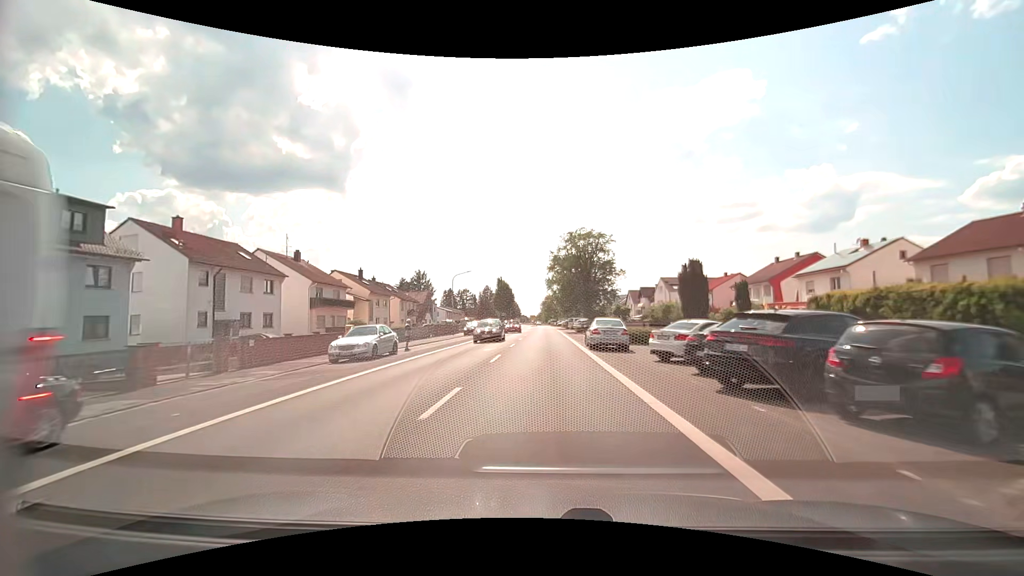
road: secondary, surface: asphalt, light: Day
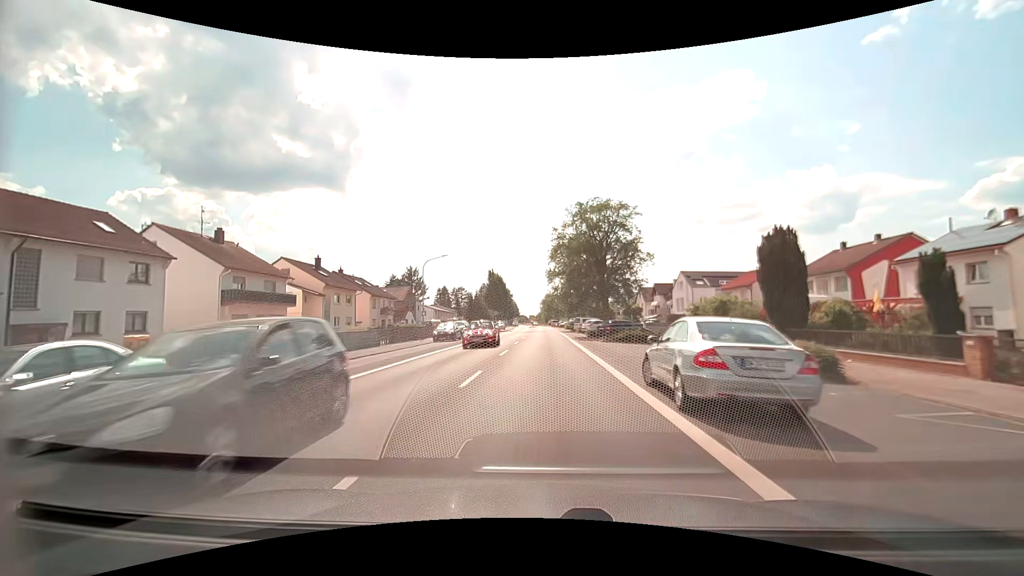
(0.0, +14.7) m; 0°
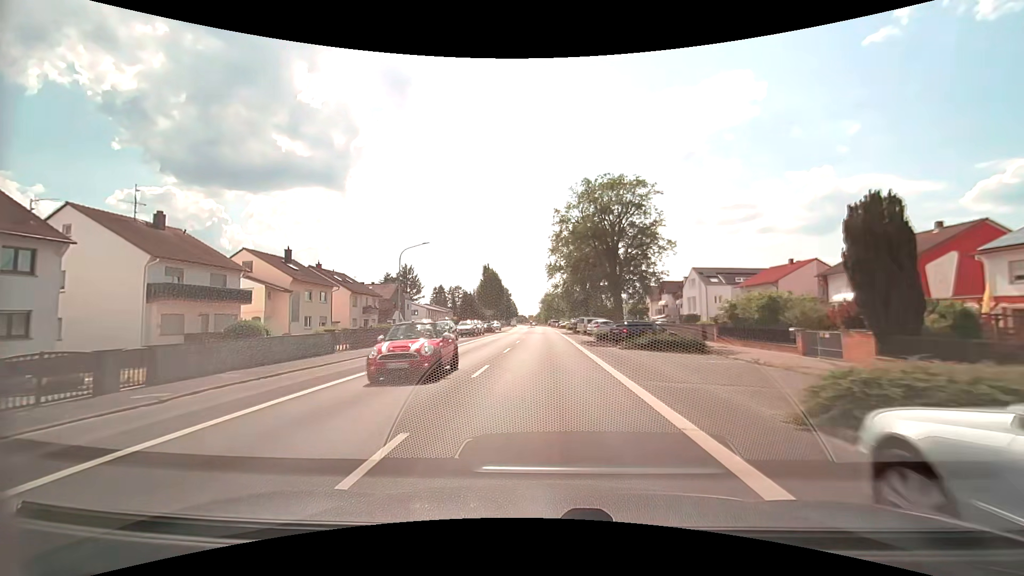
(0.0, +7.2) m; 0°
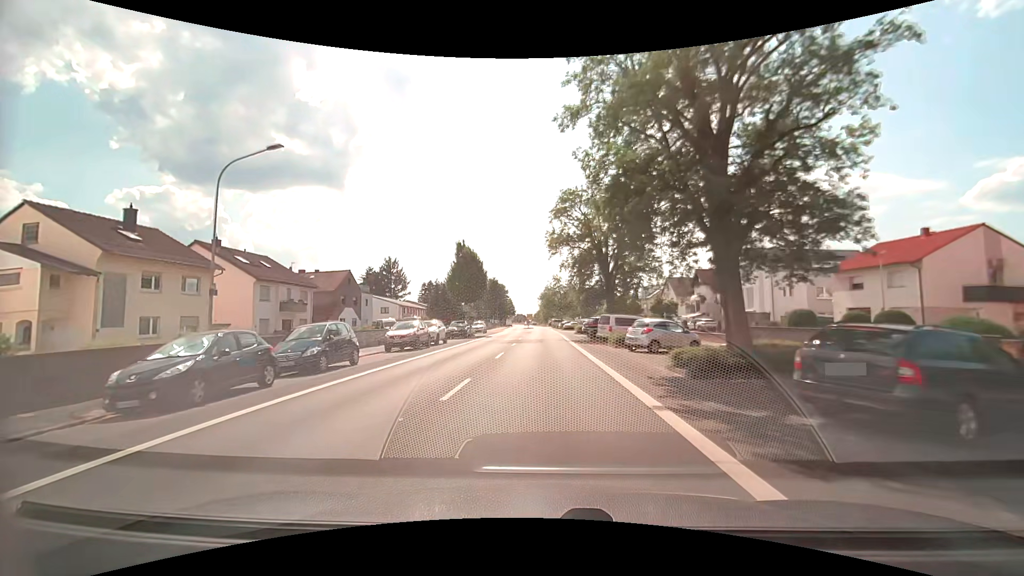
(+0.1, +21.4) m; 0°
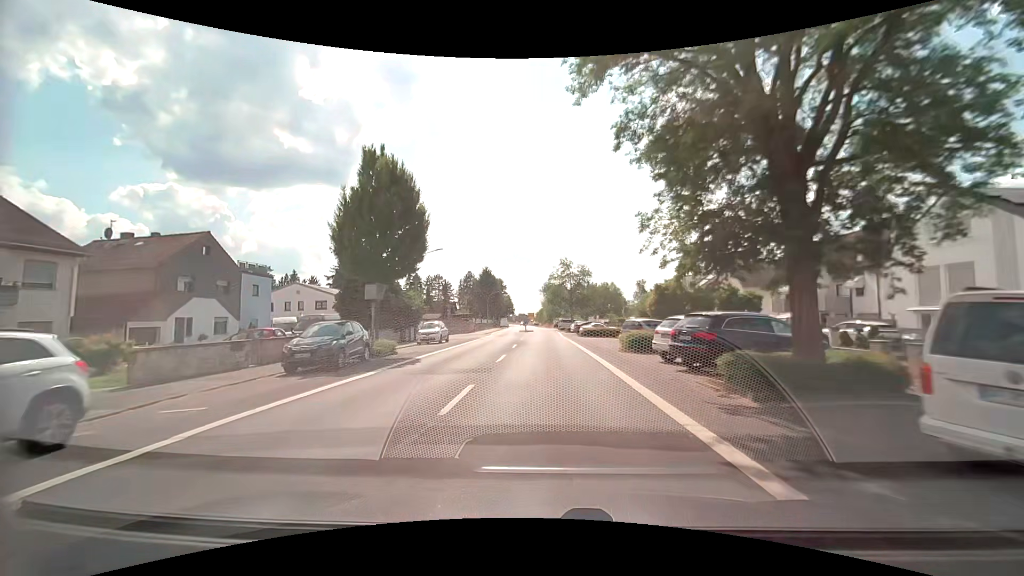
(-0.1, +28.3) m; -1°
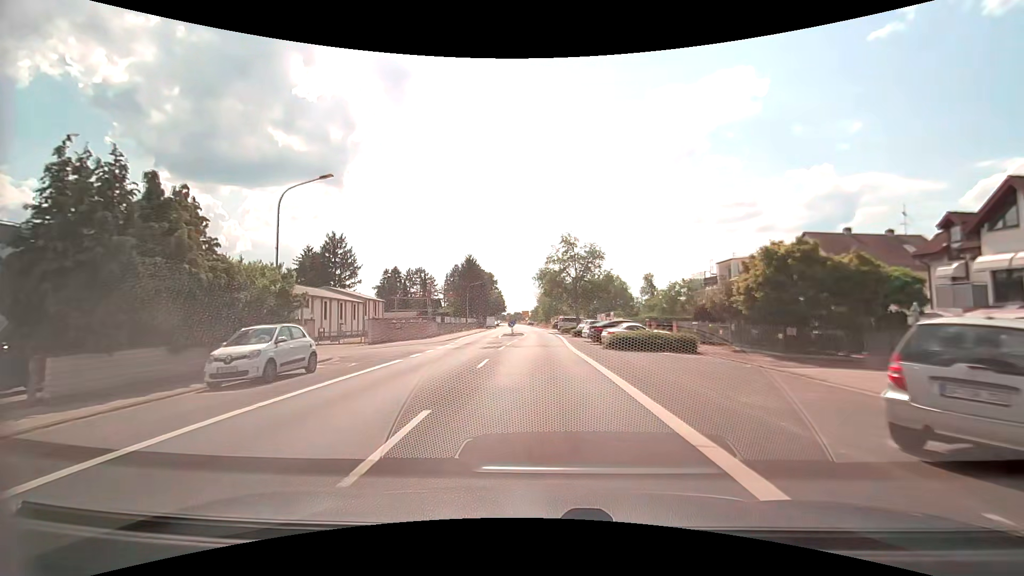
(+0.2, +21.1) m; +1°
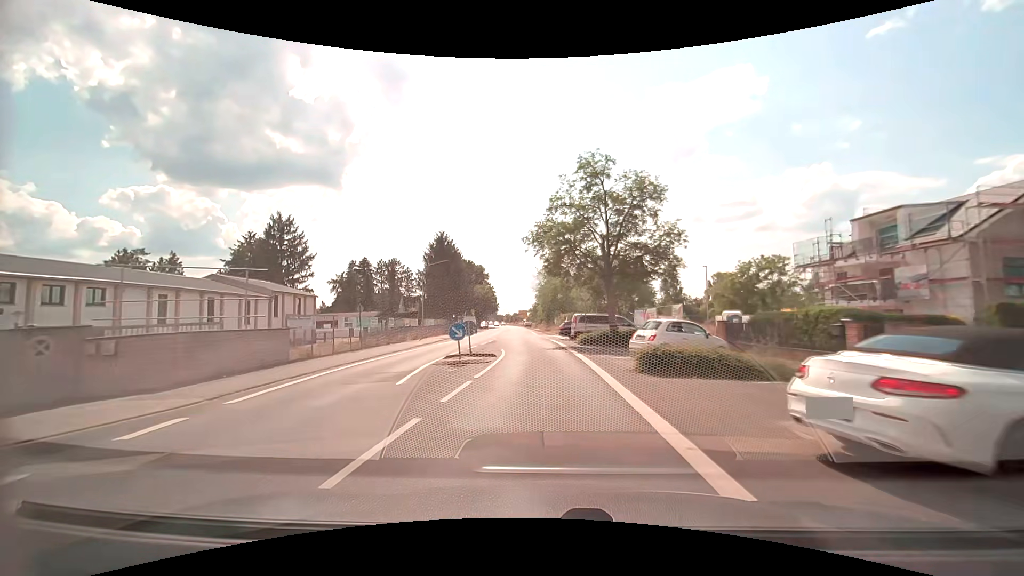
(-0.1, +28.1) m; 0°
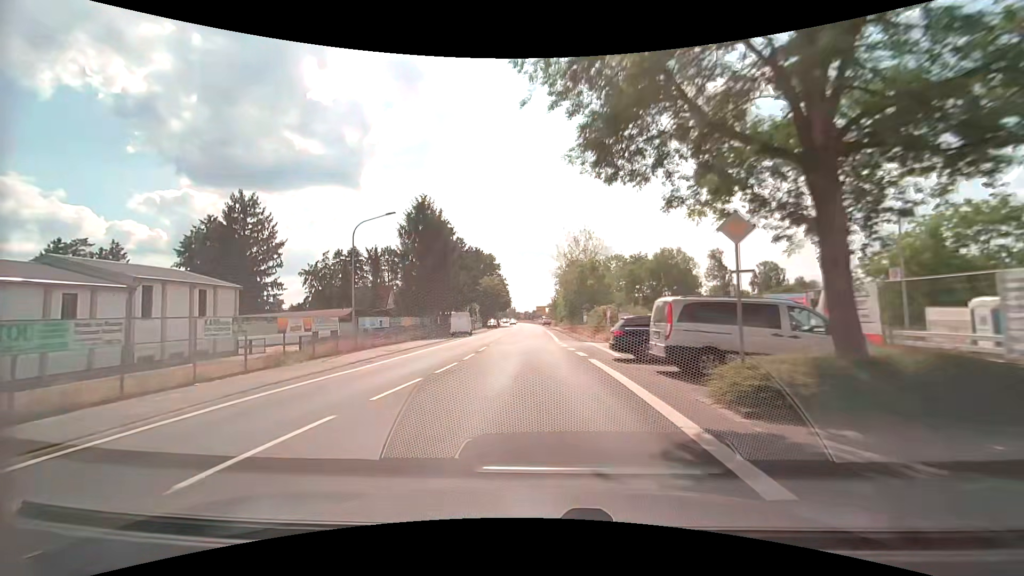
(-0.3, +21.1) m; -2°
(0, +10) (0, +20) (-1, +30) (-1, +40) (-1, +50) (-2, +60) (-2, +70) (-2, +80) (-3, +90) (-3, +100) m
